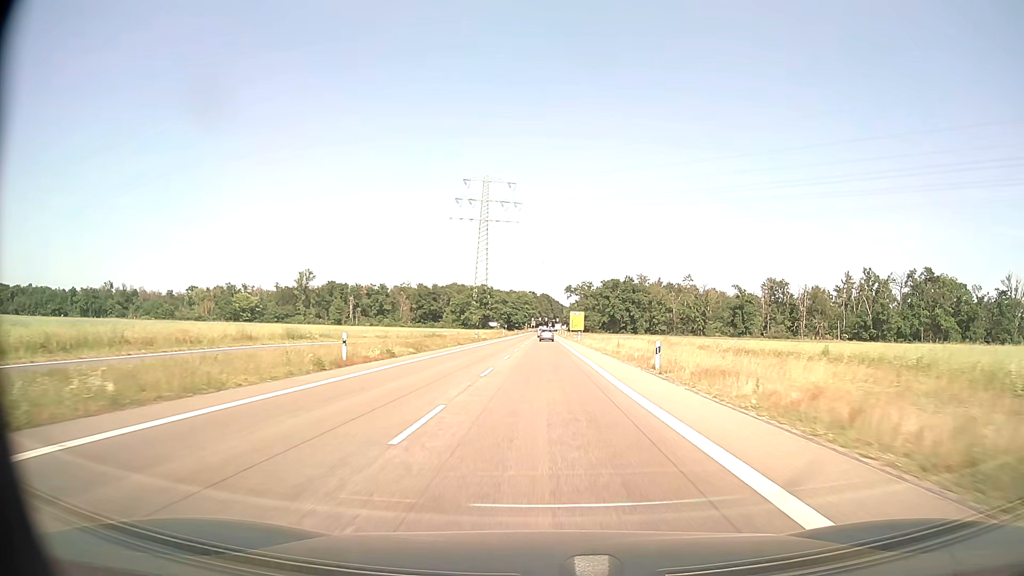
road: secondary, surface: asphalt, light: Day
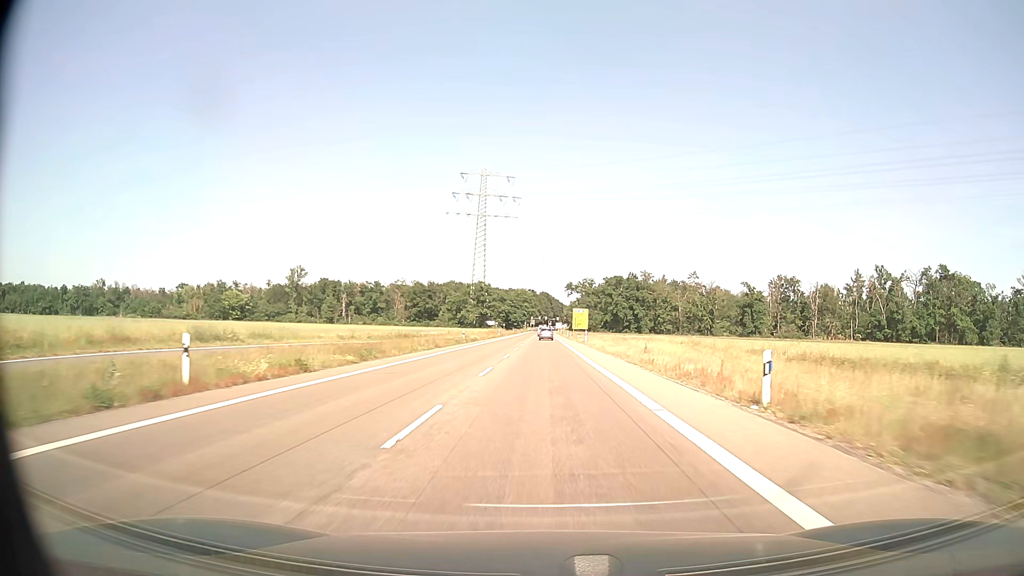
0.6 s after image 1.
(0.0, +11.8) m; 0°
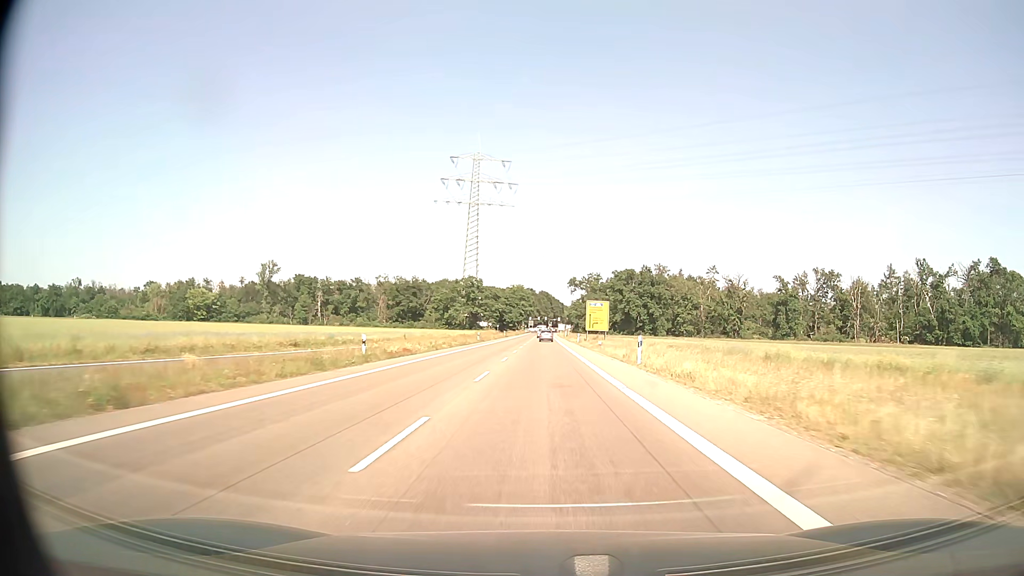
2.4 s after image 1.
(+0.1, +35.3) m; 0°
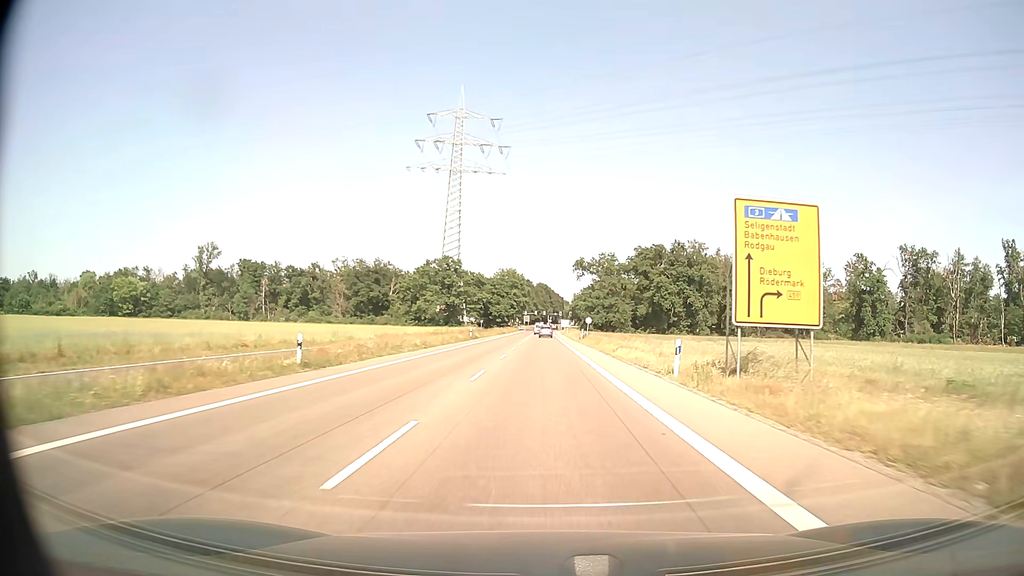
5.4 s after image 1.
(+0.1, +57.6) m; 0°
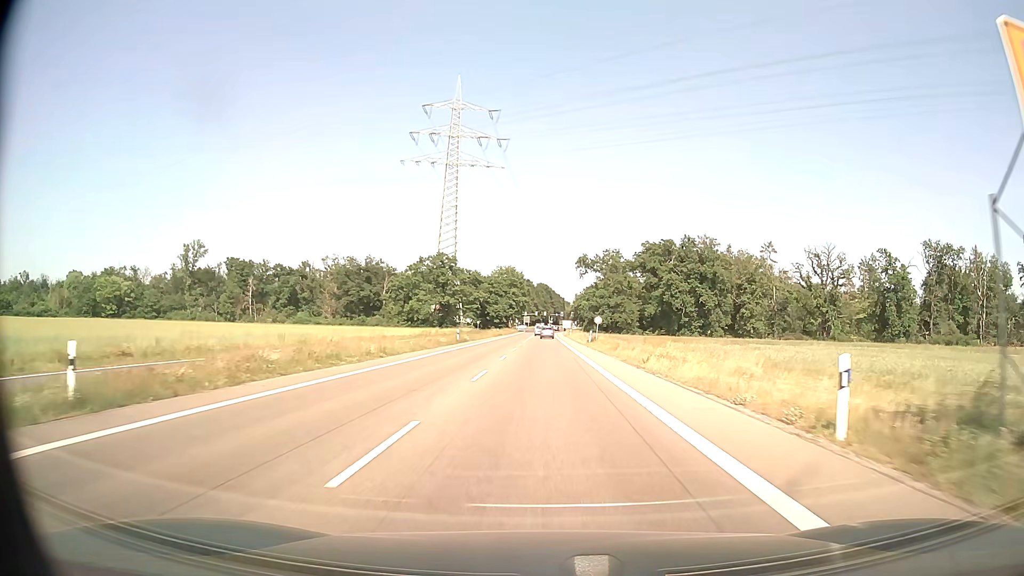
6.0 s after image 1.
(0.0, +11.3) m; 0°
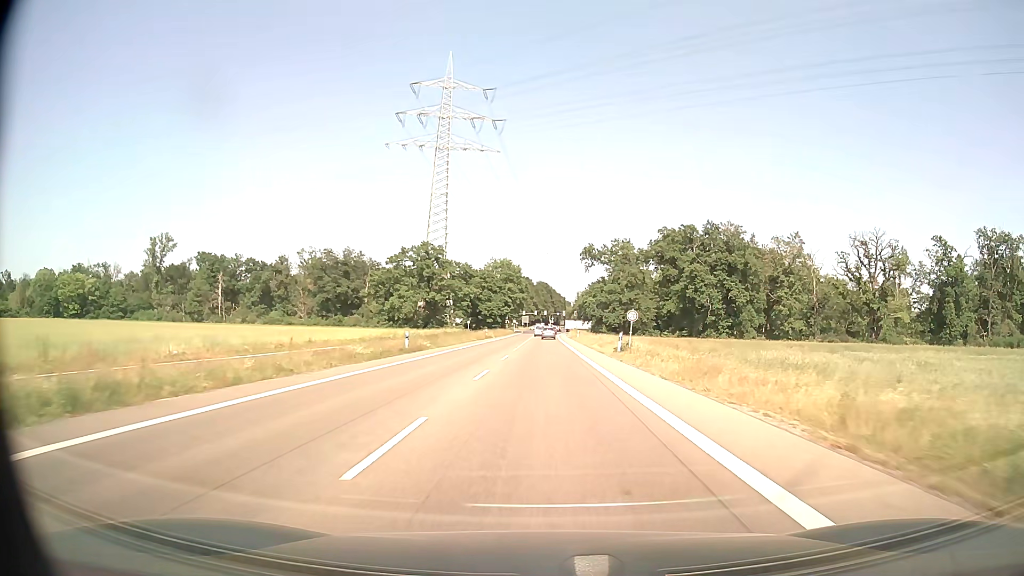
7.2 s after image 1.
(0.0, +22.4) m; 0°
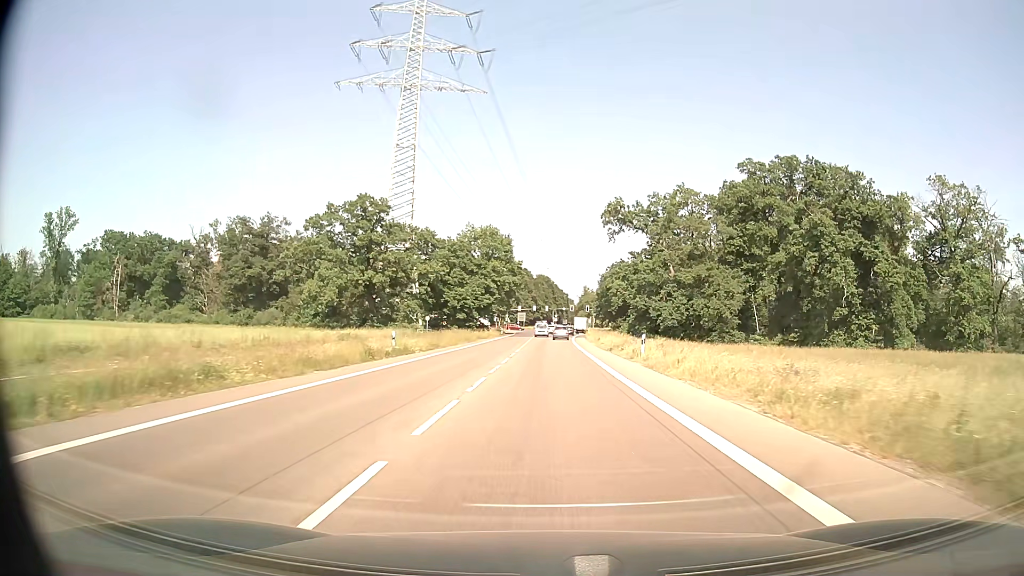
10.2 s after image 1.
(0.0, +54.3) m; 0°
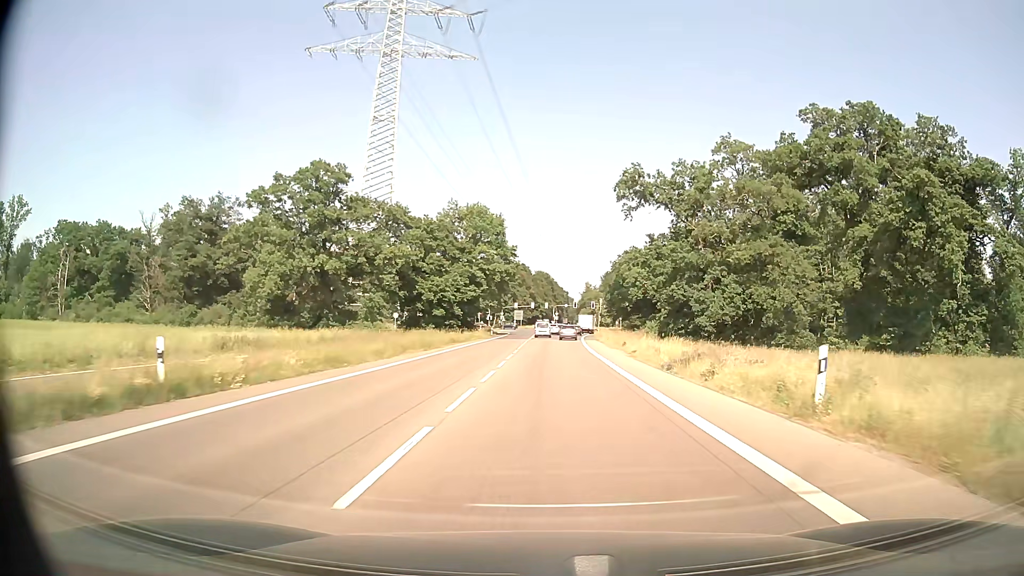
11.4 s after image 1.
(0.0, +20.3) m; 0°
(0, +10) (0, +20) (0, +30) (0, +40) (0, +50) (0, +60) (0, +70) (+1, +80) (+1, +90) (+2, +100) m
